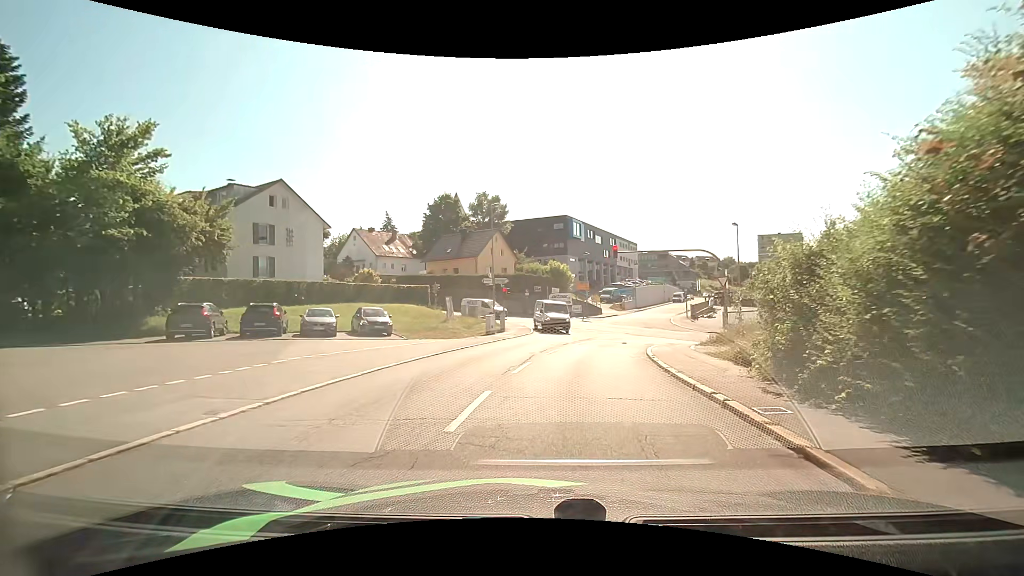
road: residential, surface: asphalt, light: Day
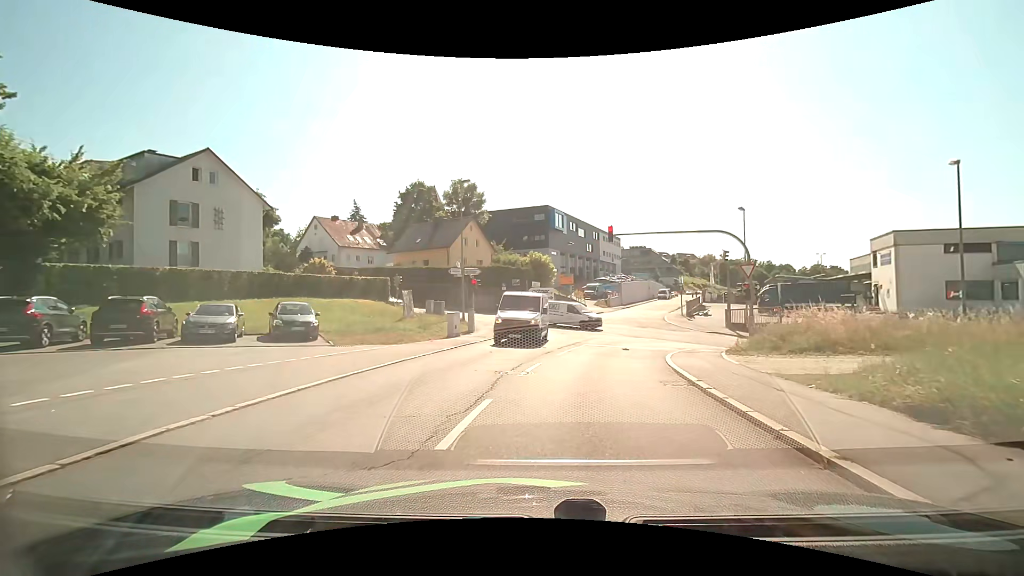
(0.0, +6.6) m; +1°
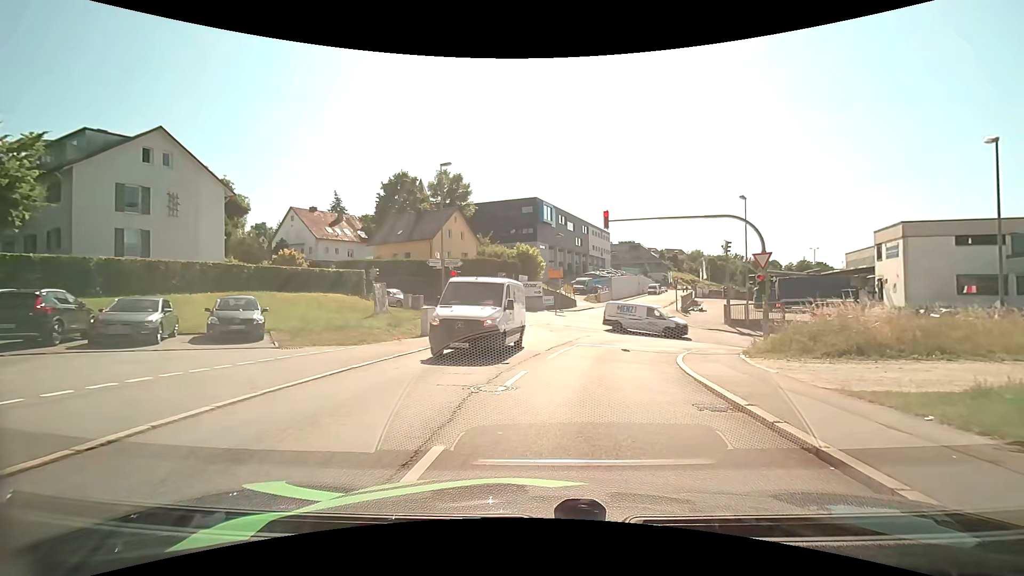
(0.0, +3.0) m; +2°
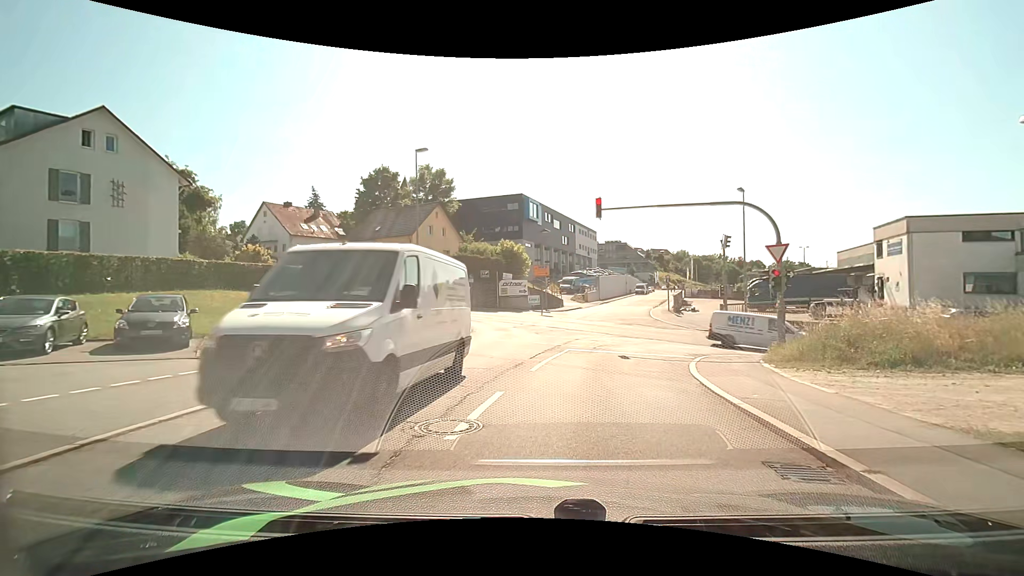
(0.0, +2.8) m; +1°
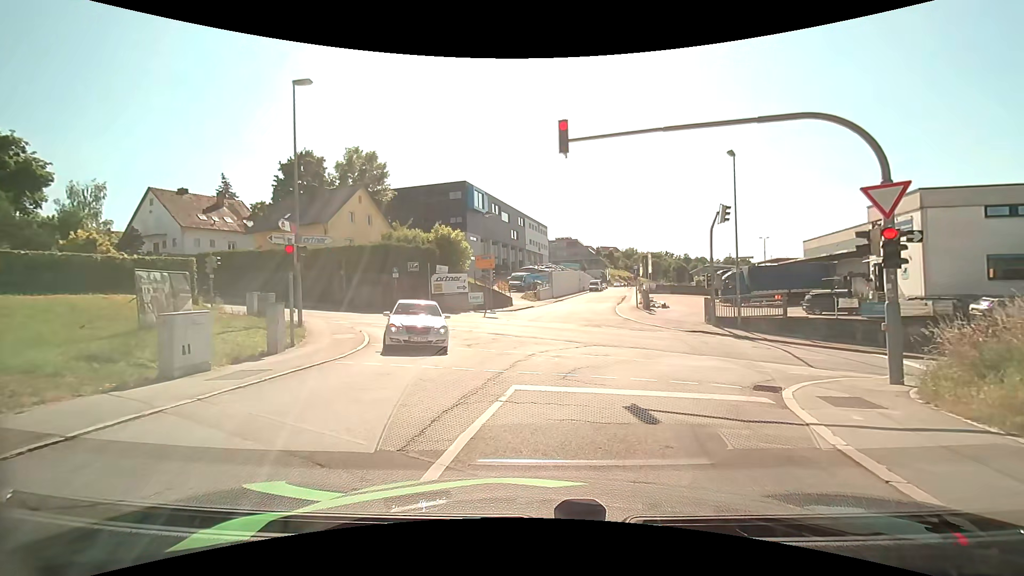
(+0.5, +8.7) m; +6°
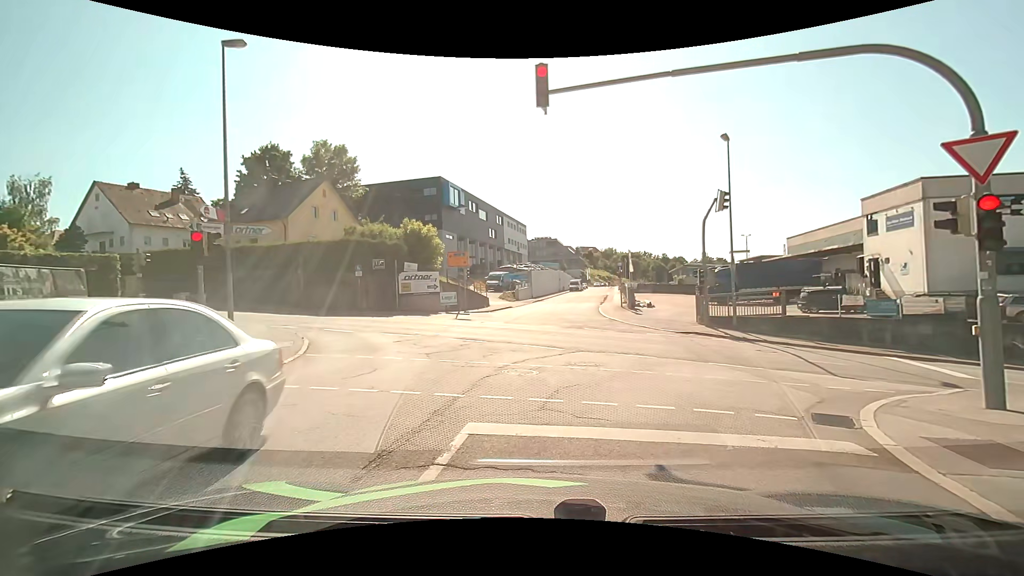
(+0.1, +2.9) m; +4°
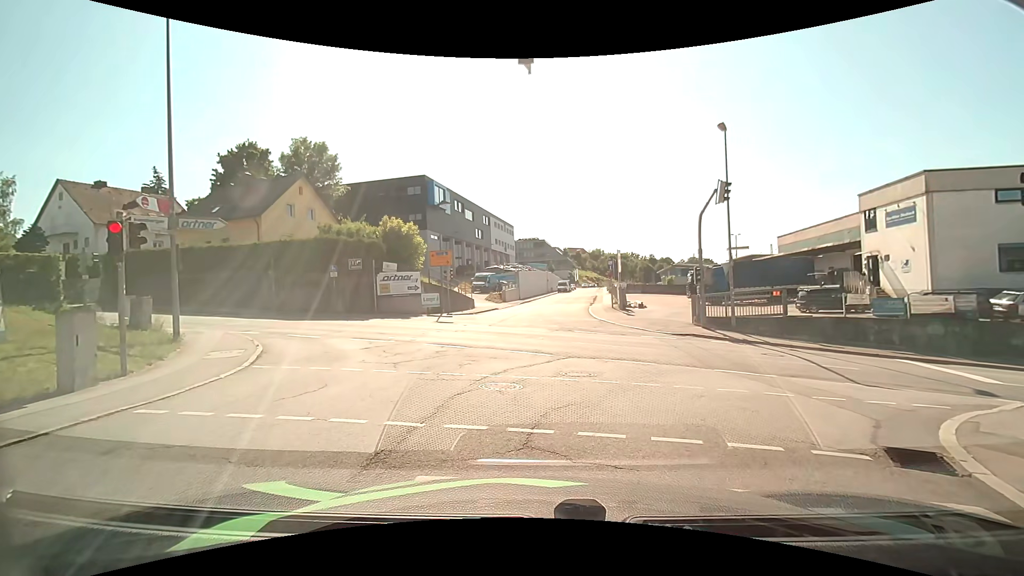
(0.0, +1.7) m; +1°
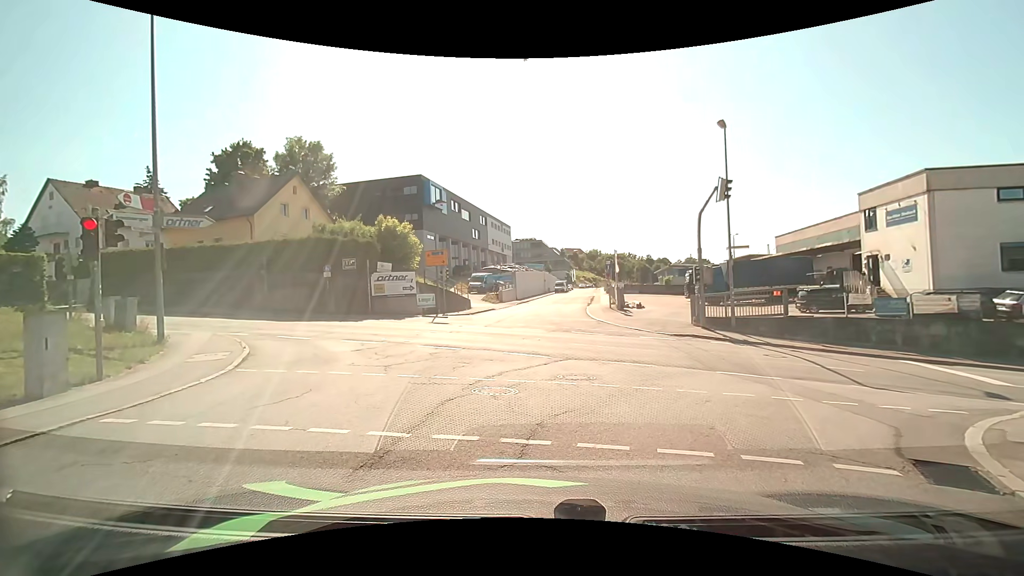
(0.0, +0.4) m; 0°
(0, +10) (-3, +20) (-10, +26) (-20, +29) (-29, +32) (-39, +35) (-49, +37) (-58, +40) (-68, +43) (-77, +46) m
